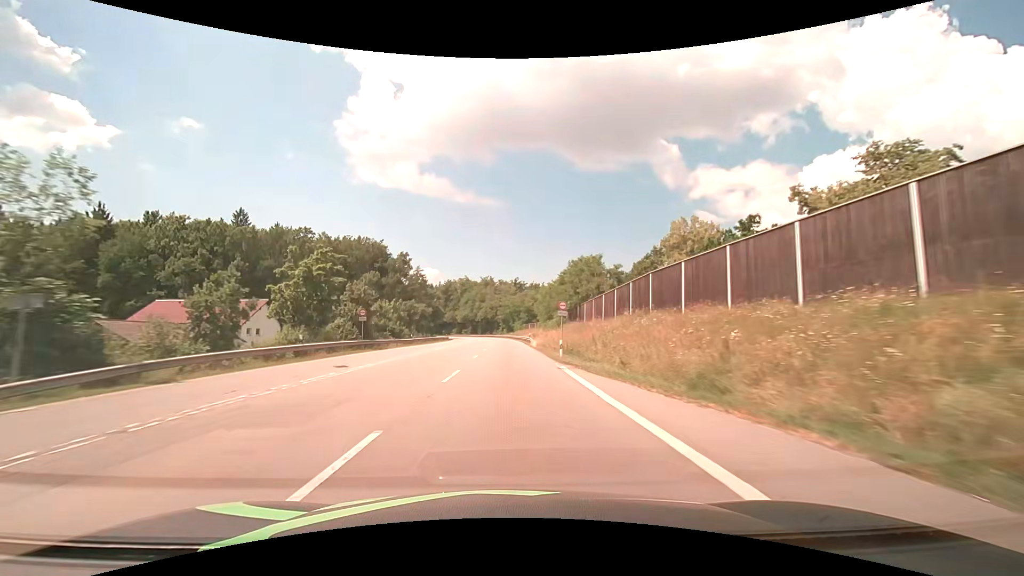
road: secondary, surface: asphalt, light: Day
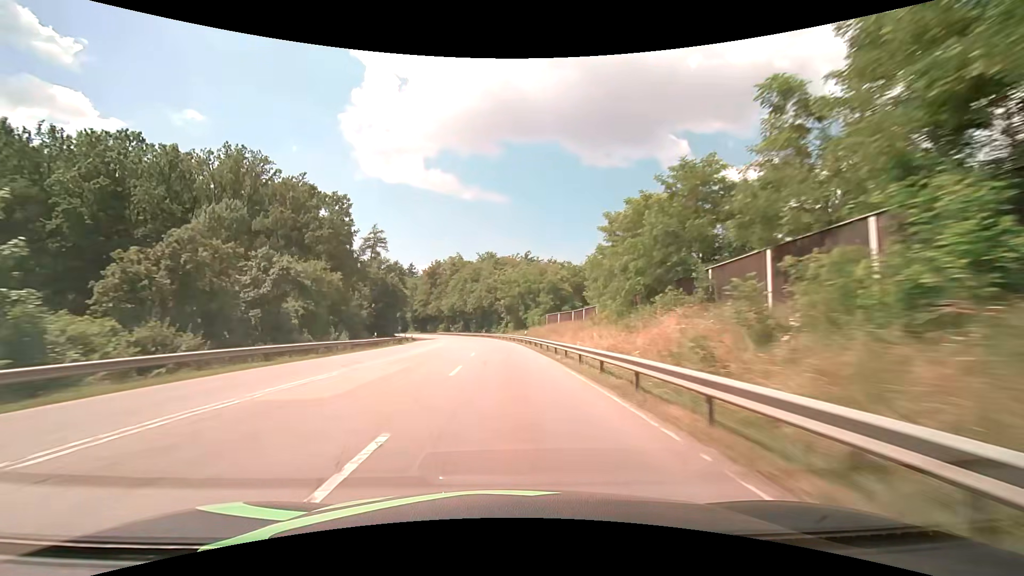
(0.0, +61.3) m; -1°
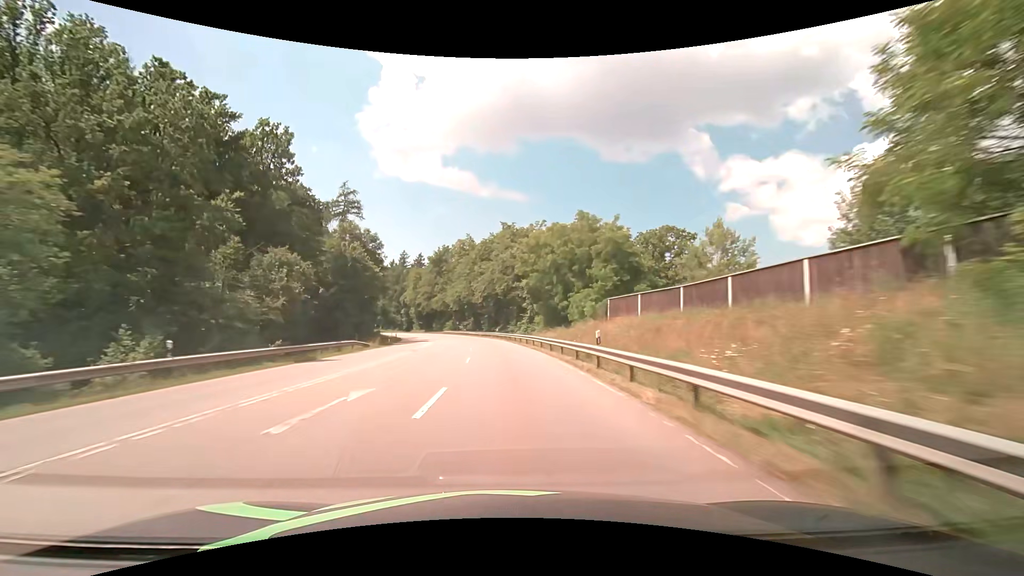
(-0.4, +31.1) m; -2°
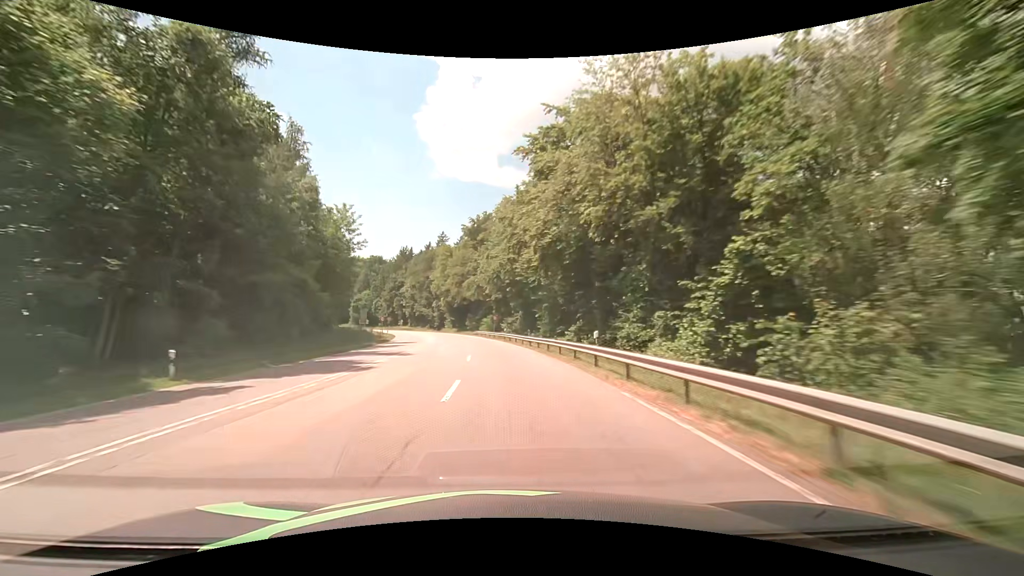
(-2.5, +46.9) m; -6°
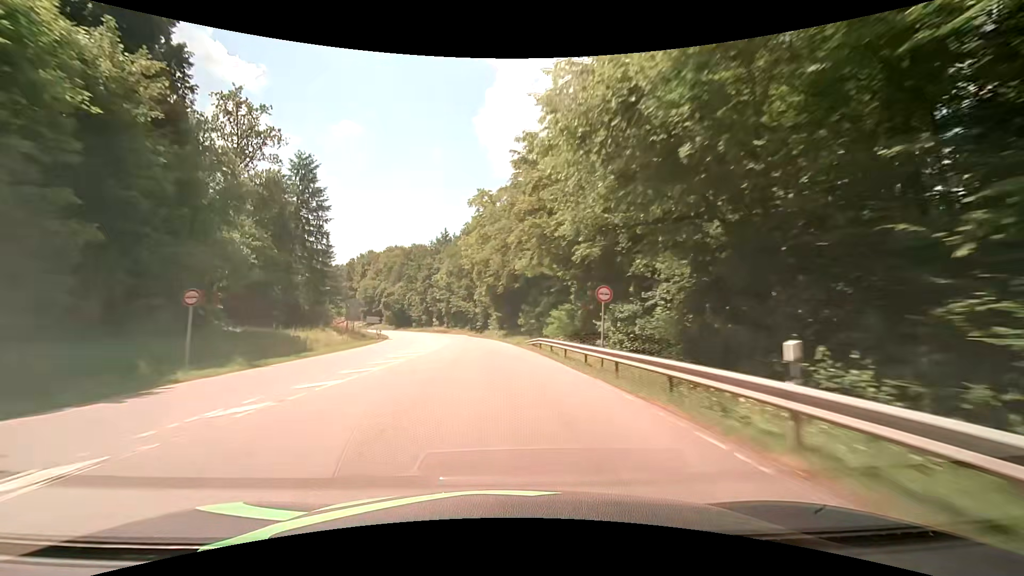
(-3.0, +47.1) m; -7°
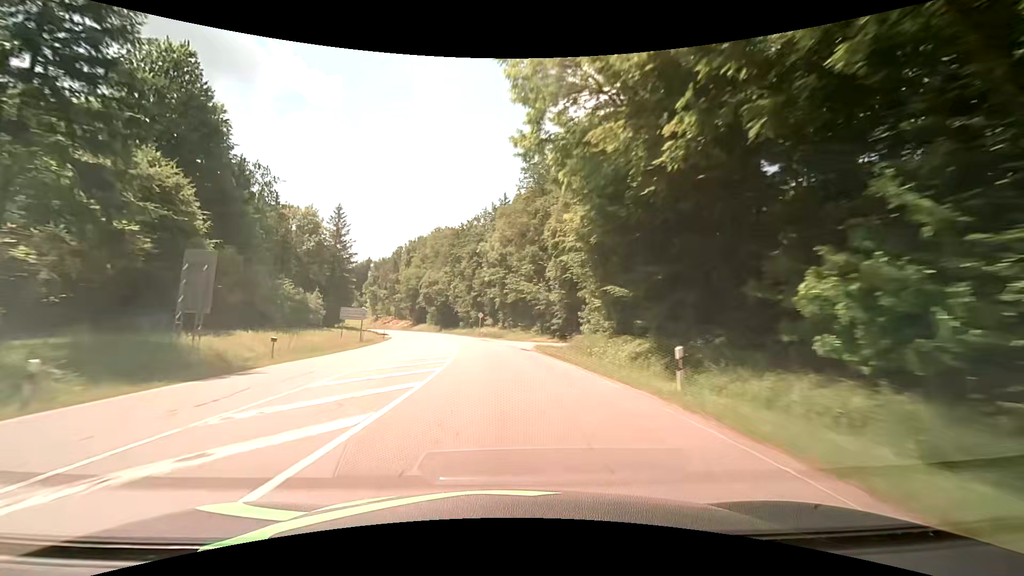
(-3.1, +47.3) m; -8°
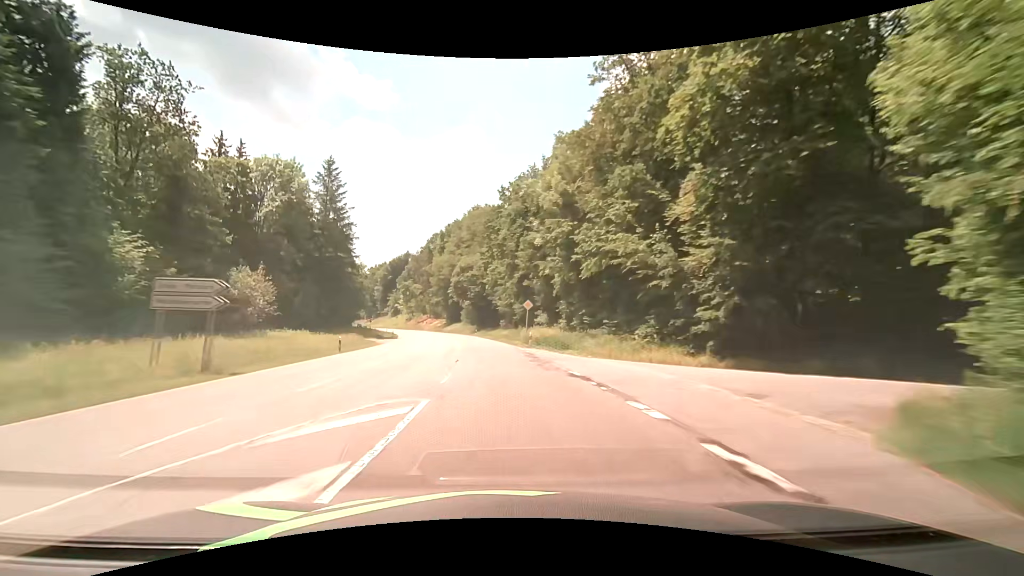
(-1.7, +31.6) m; -6°
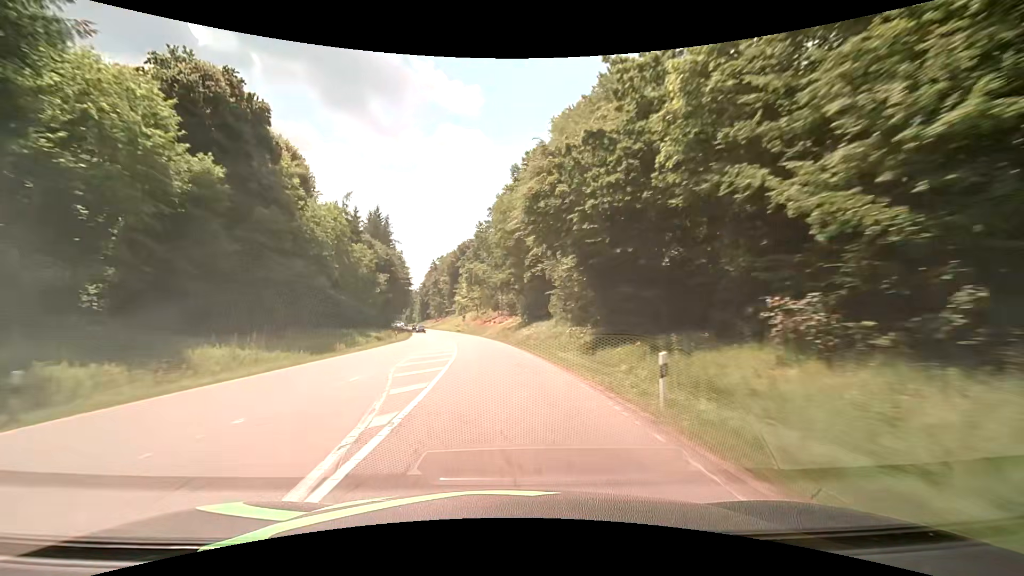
(-5.5, +63.2) m; -10°
(0, +10) (-1, +20) (-1, +30) (-2, +40) (-3, +50) (-5, +60) (-6, +70) (-8, +79) (-10, +89) (-12, +99) m
